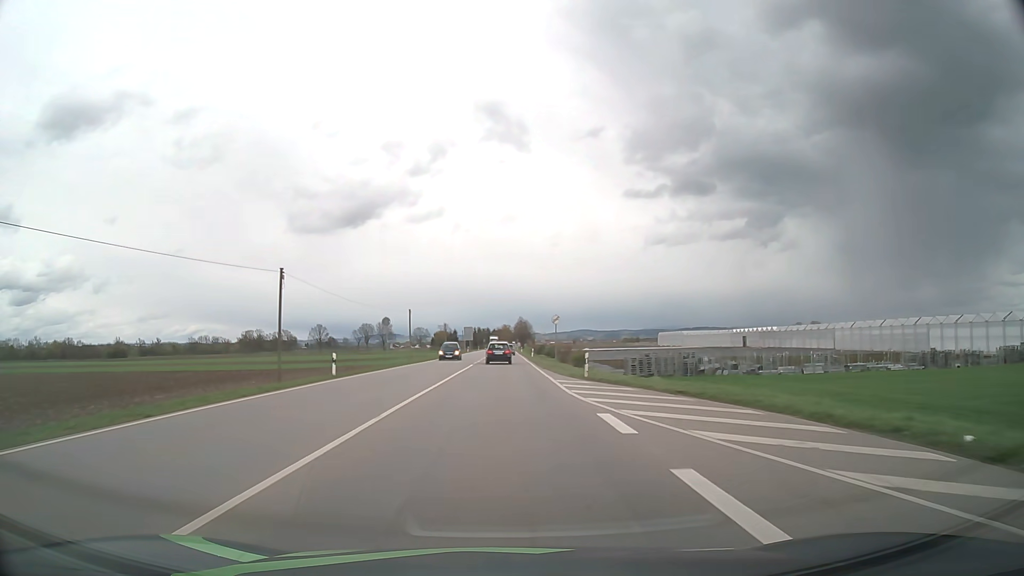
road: primary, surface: asphalt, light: Day
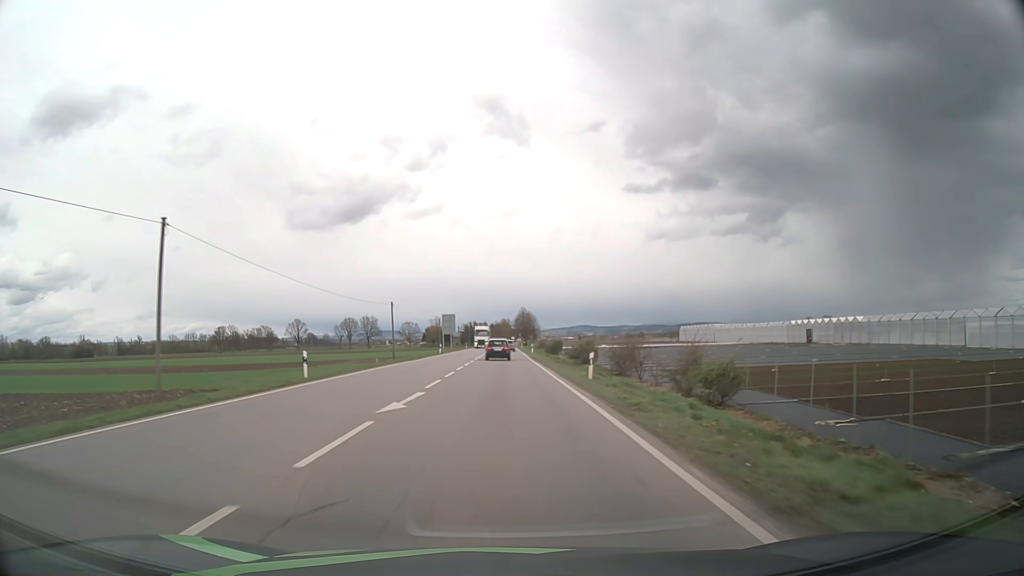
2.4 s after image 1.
(+0.1, +52.6) m; 0°
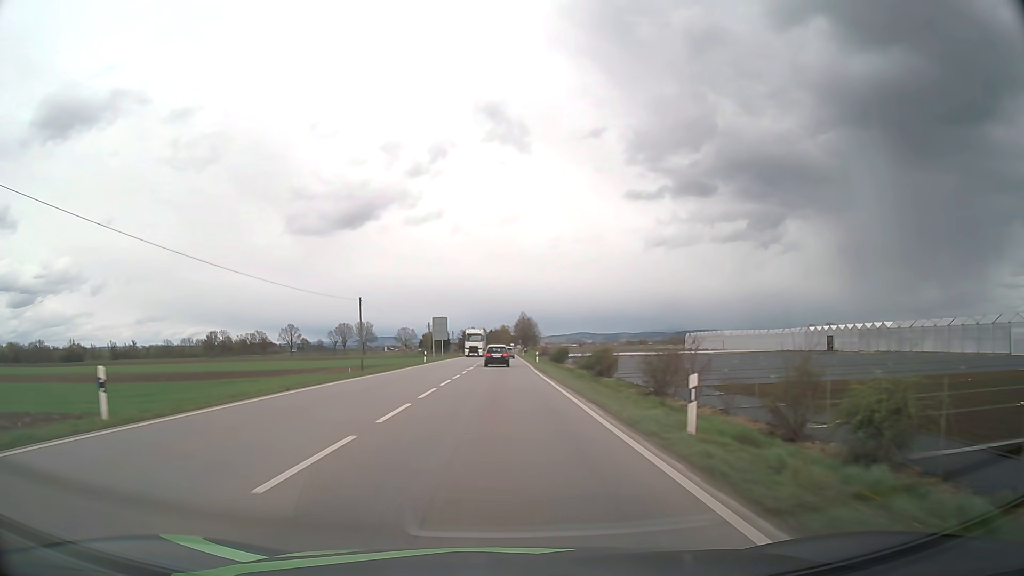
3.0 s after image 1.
(0.0, +13.1) m; 0°
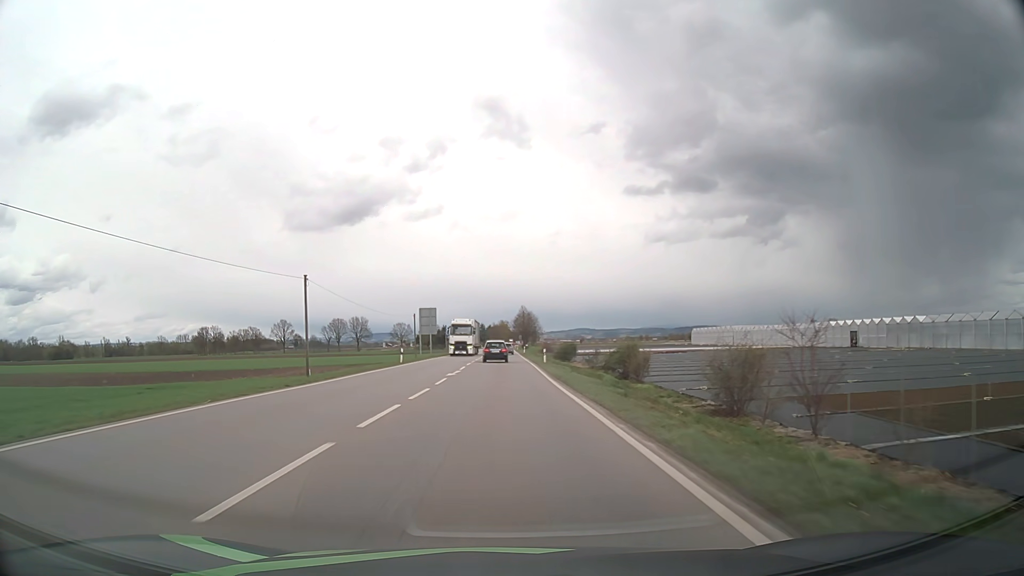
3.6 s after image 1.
(0.0, +13.2) m; 0°
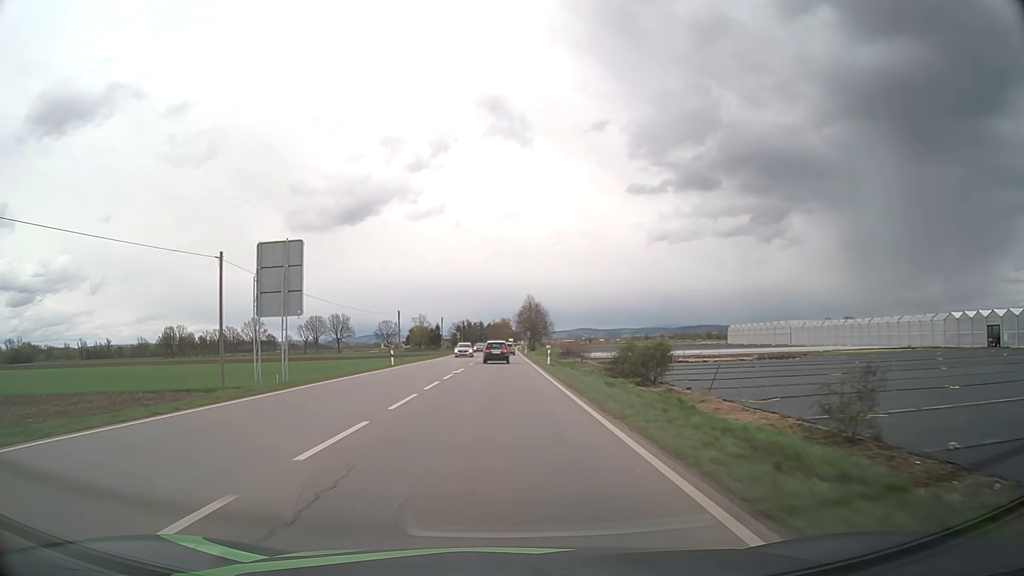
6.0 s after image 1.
(+0.1, +52.8) m; 0°
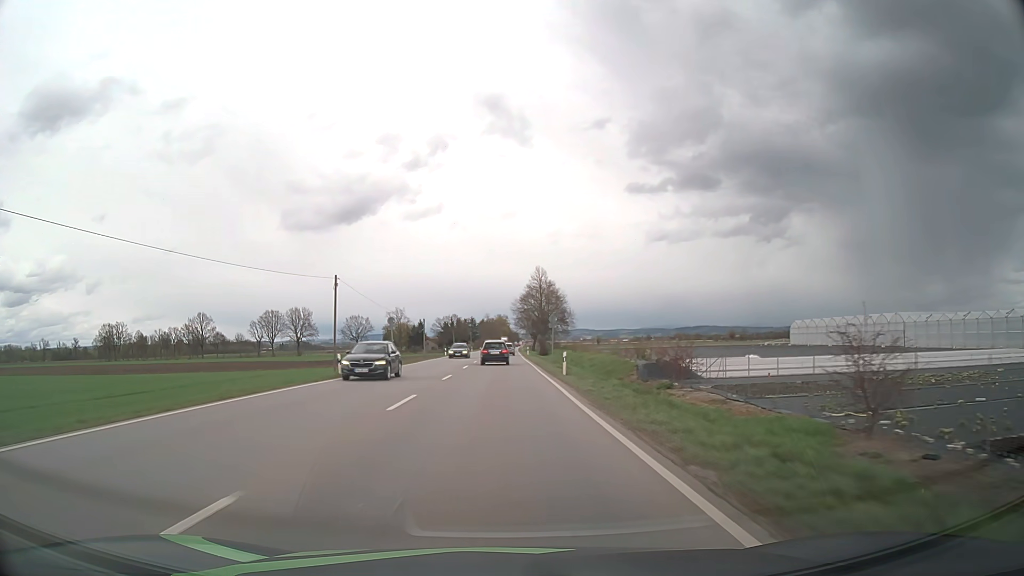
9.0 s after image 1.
(+0.1, +66.3) m; 0°
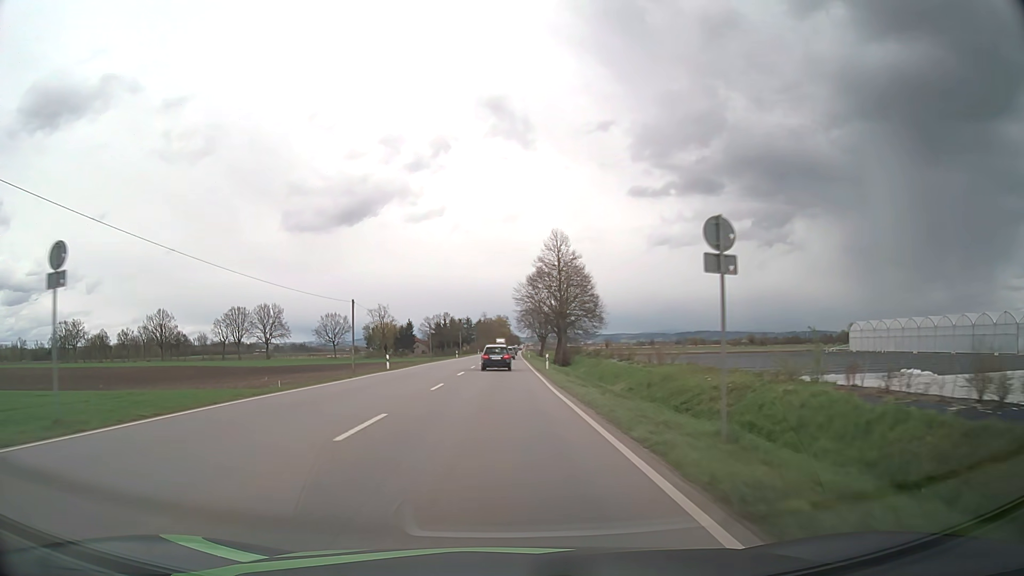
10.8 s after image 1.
(+0.1, +40.0) m; 0°
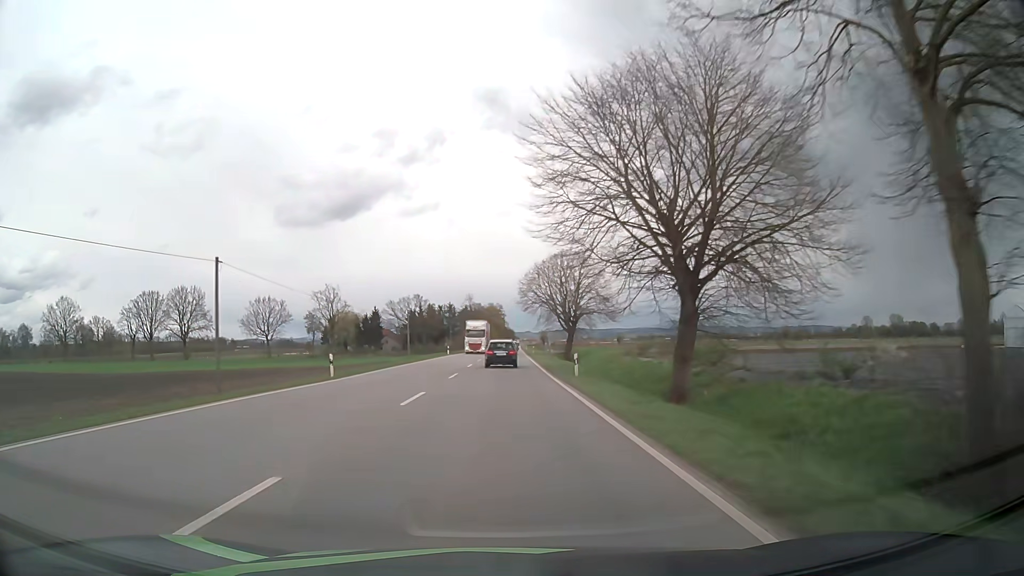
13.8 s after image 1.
(+0.1, +66.8) m; 0°
(0, +10) (0, +20) (0, +30) (0, +40) (0, +50) (0, +60) (0, +70) (0, +80) (0, +90) (0, +100) m
